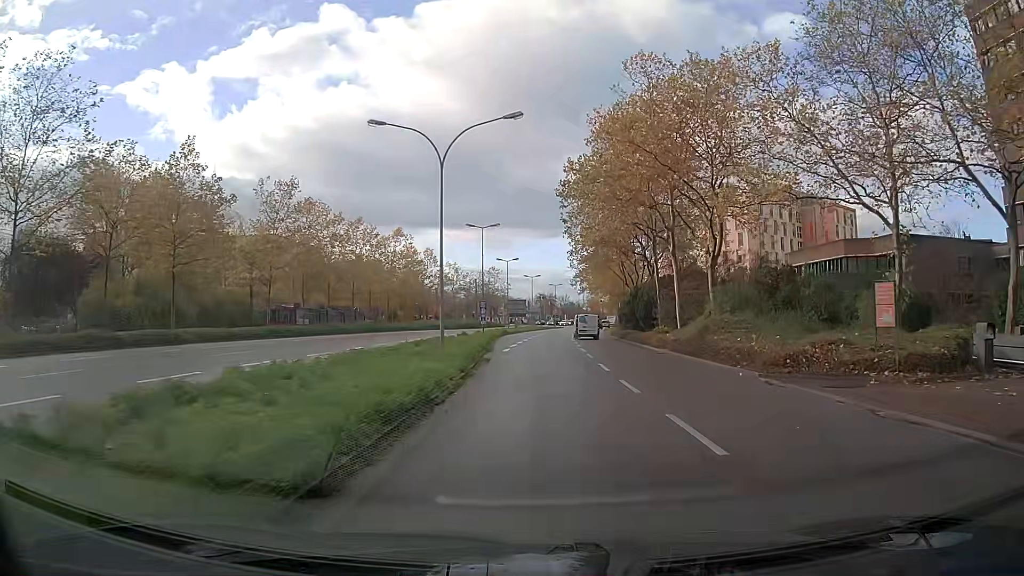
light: Day
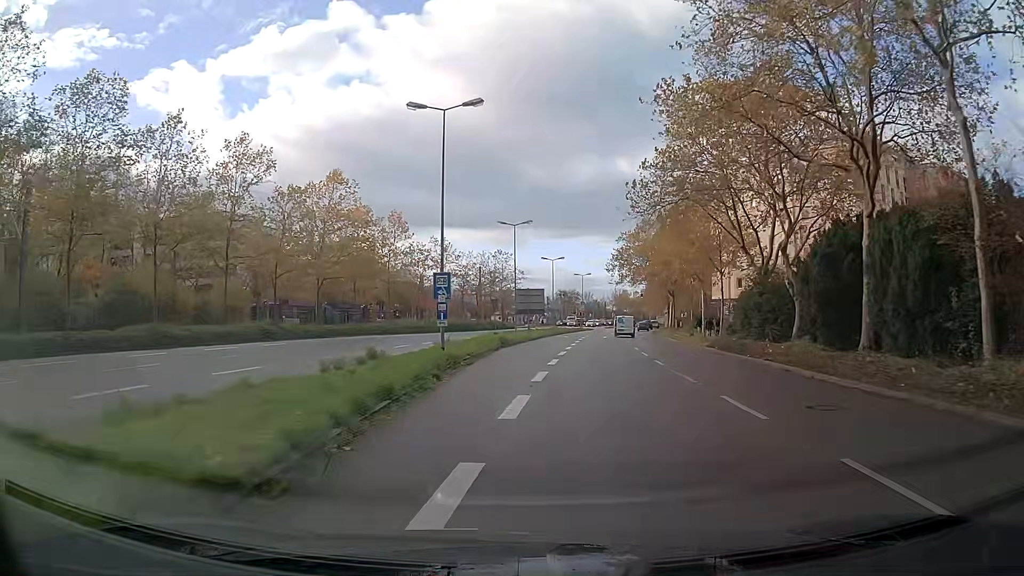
(-0.4, +33.1) m; -2°
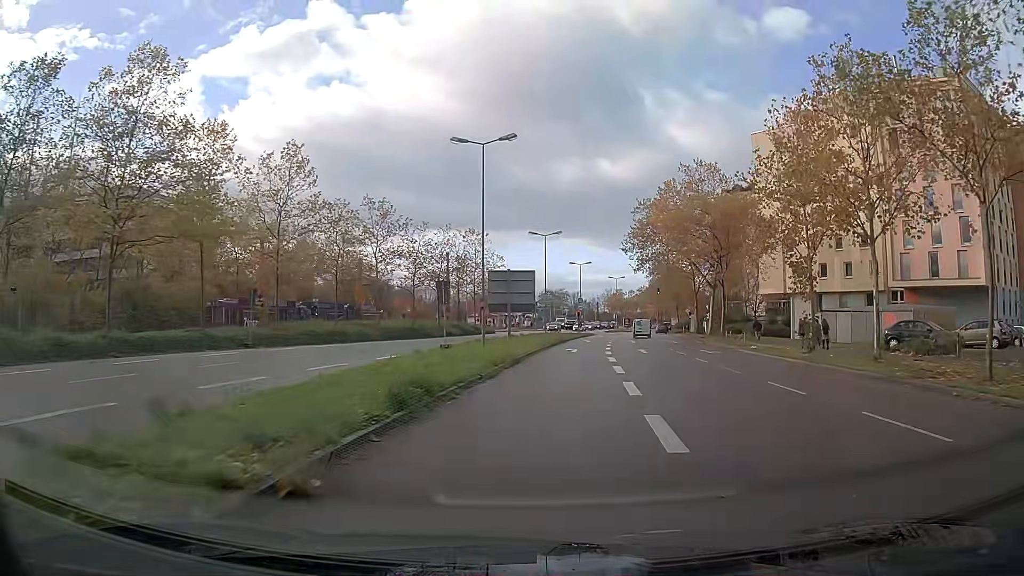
(+0.2, +26.0) m; +2°
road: secondary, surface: asphalt
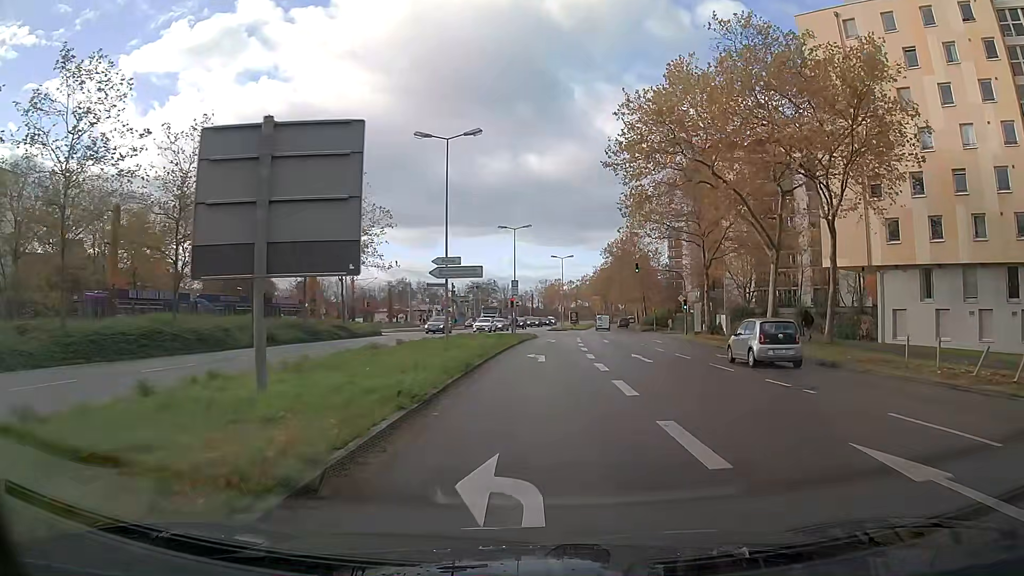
(+1.6, +30.7) m; +6°
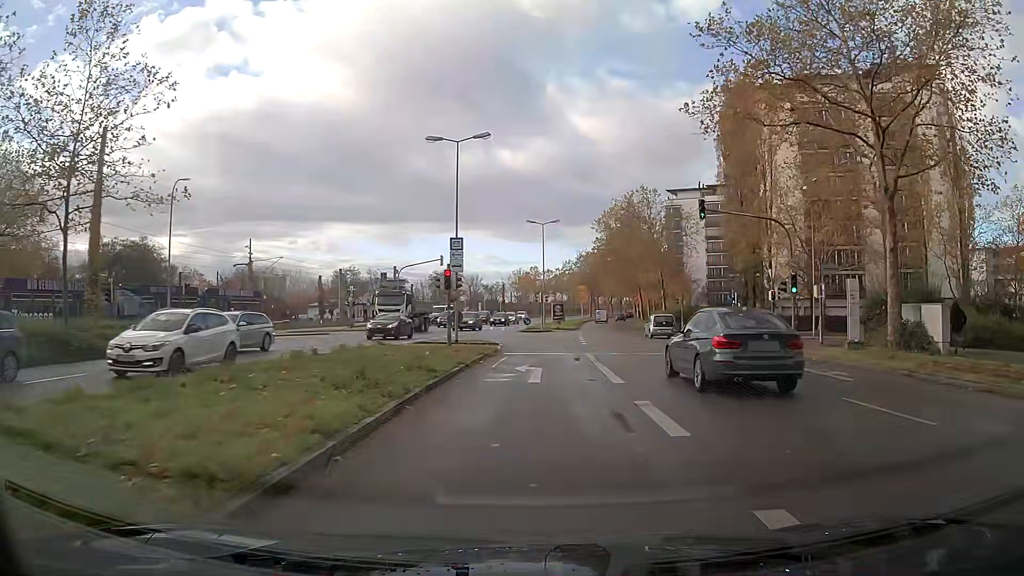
(+0.5, +28.2) m; +2°
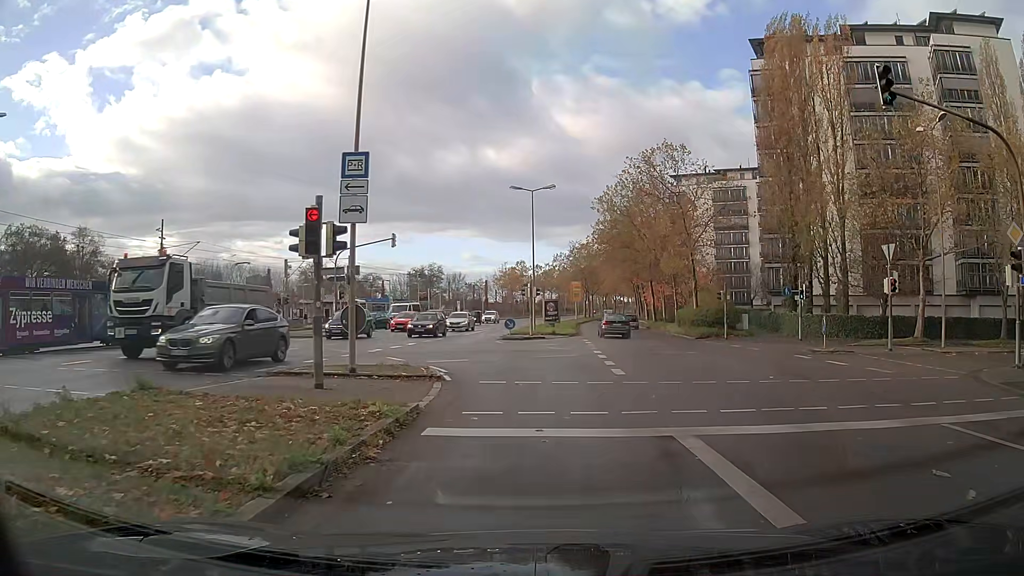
(+0.2, +15.4) m; +2°
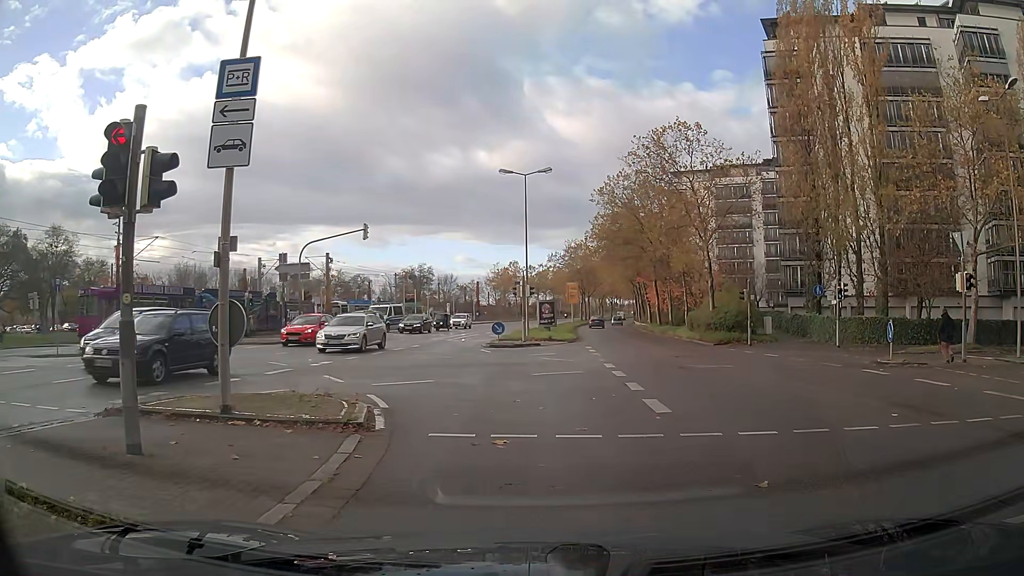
(0.0, +5.3) m; -1°
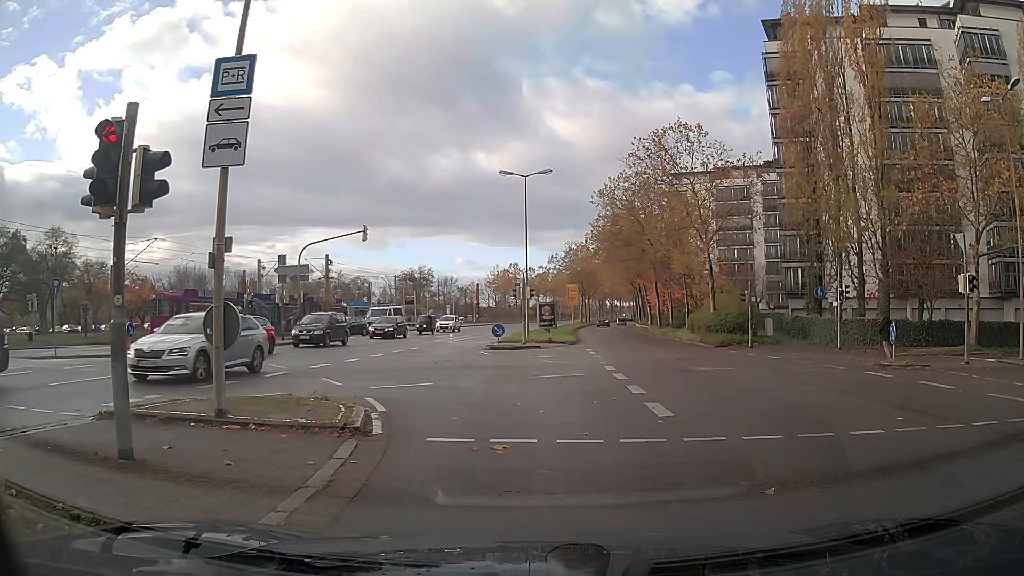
(0.0, +0.2) m; 0°
(-1, +10) (-5, +19) (-13, +24) (-23, +26) (-33, +26) (-43, +26) (-53, +26) (-63, +26) (-73, +26) (-83, +26) m
